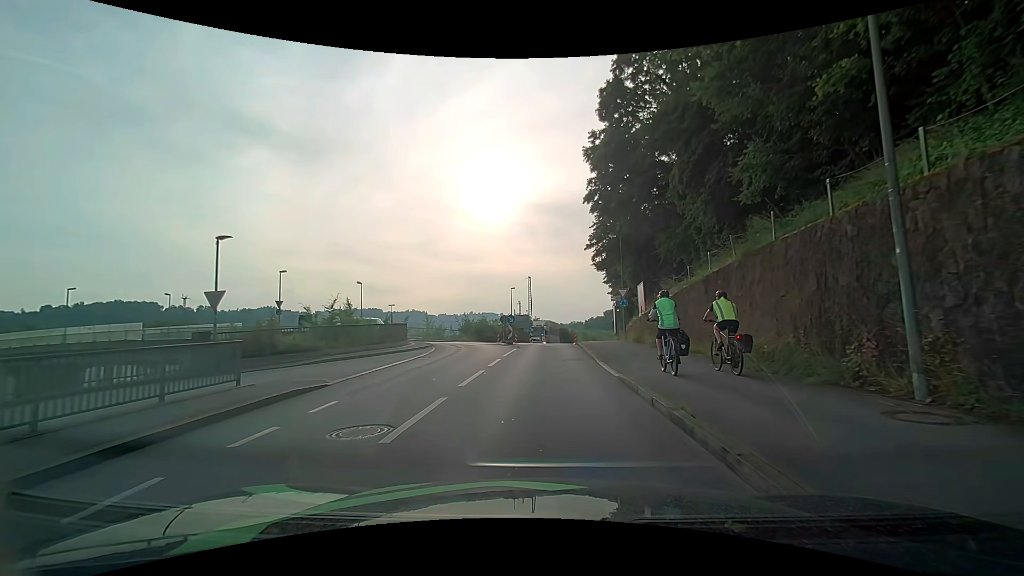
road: residential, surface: asphalt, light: Day
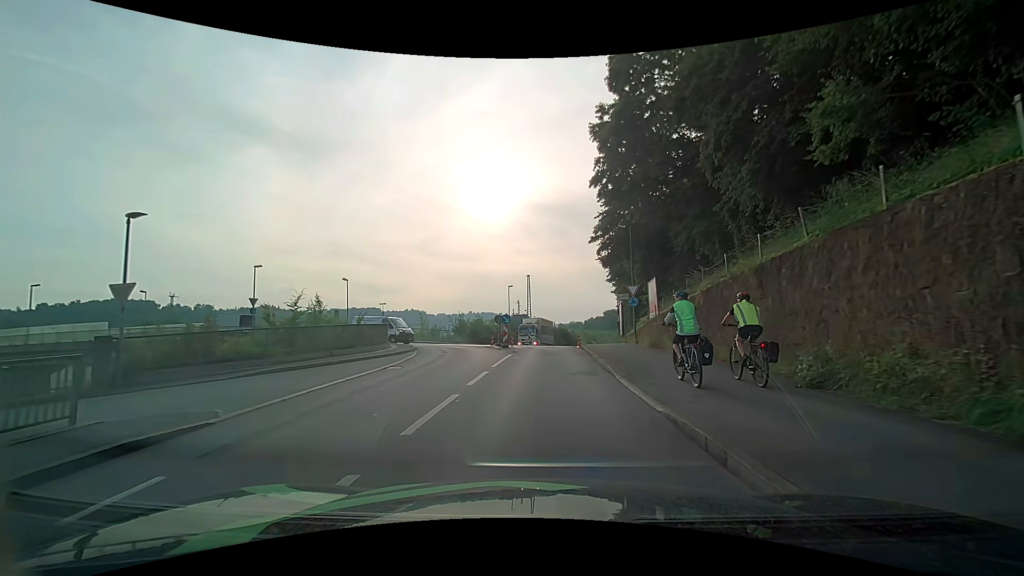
(+0.1, +4.0) m; +2°
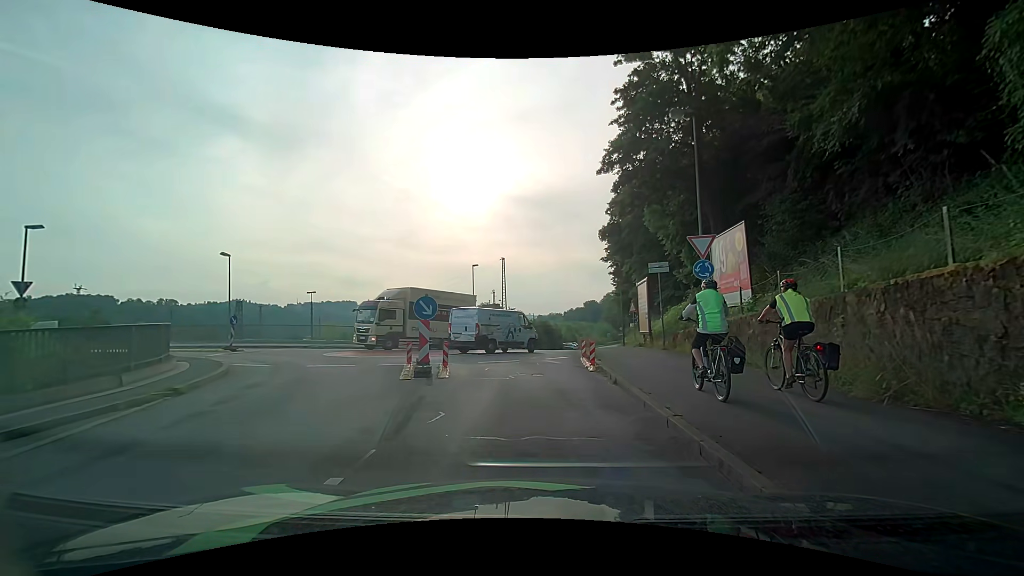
(0.0, +16.7) m; +2°
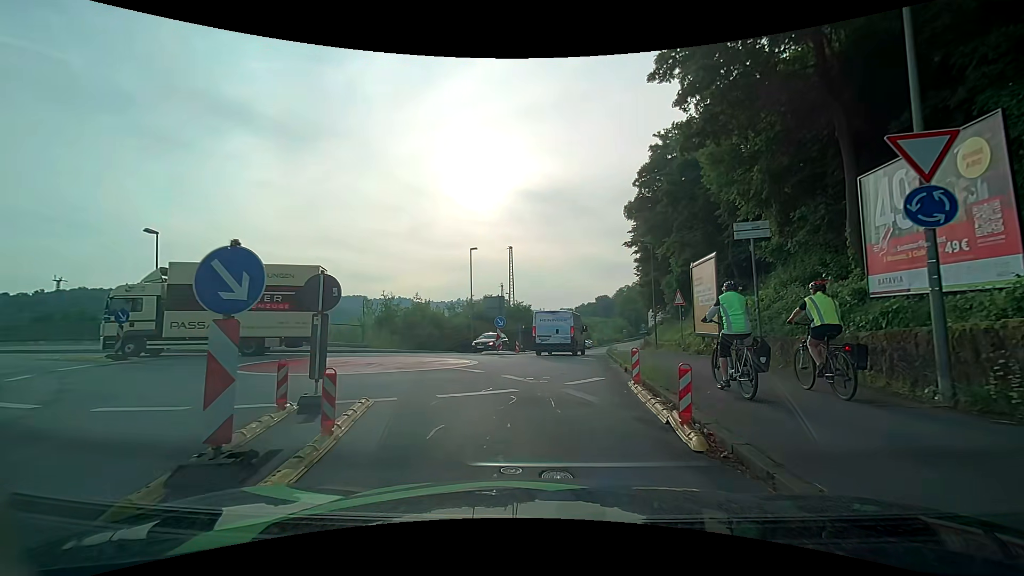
(-0.1, +8.2) m; -1°
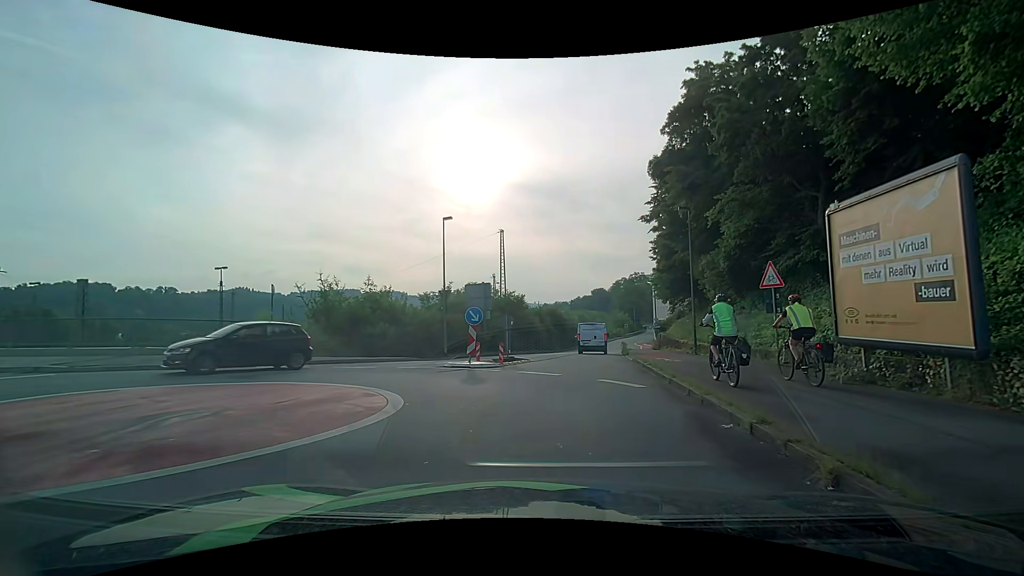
(0.0, +9.7) m; +2°
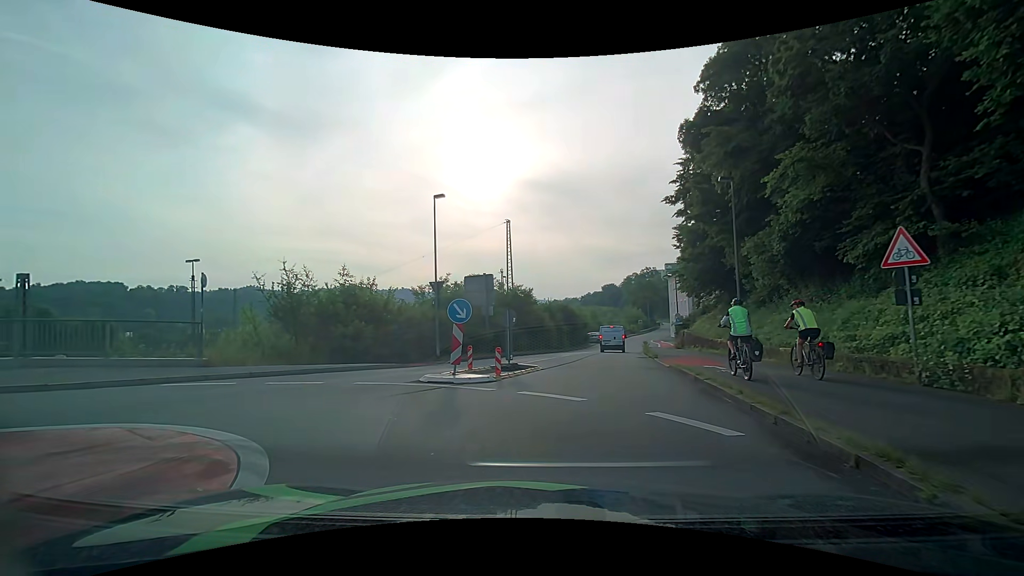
(0.0, +4.7) m; -2°
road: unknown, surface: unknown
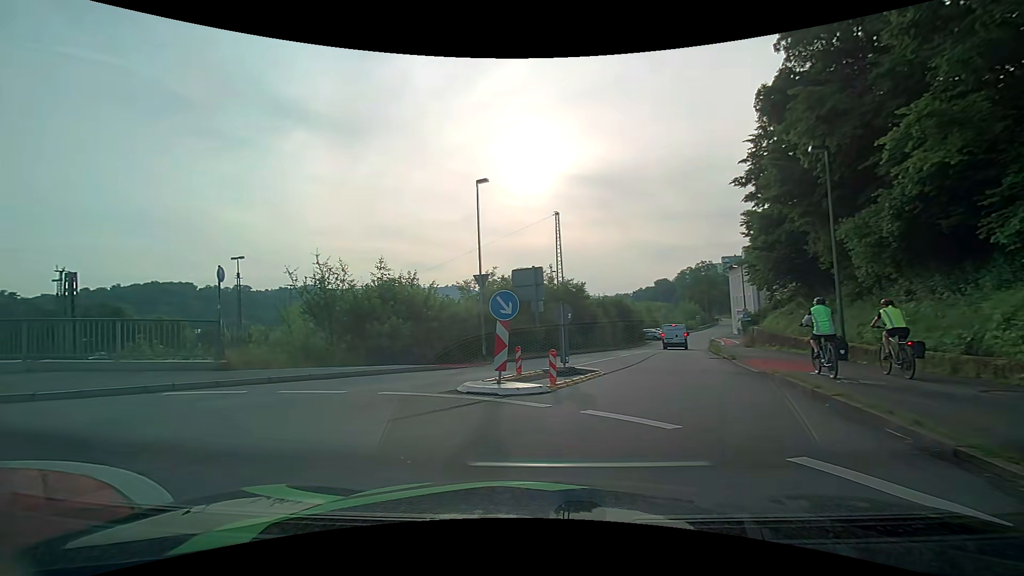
(0.0, +2.3) m; -5°
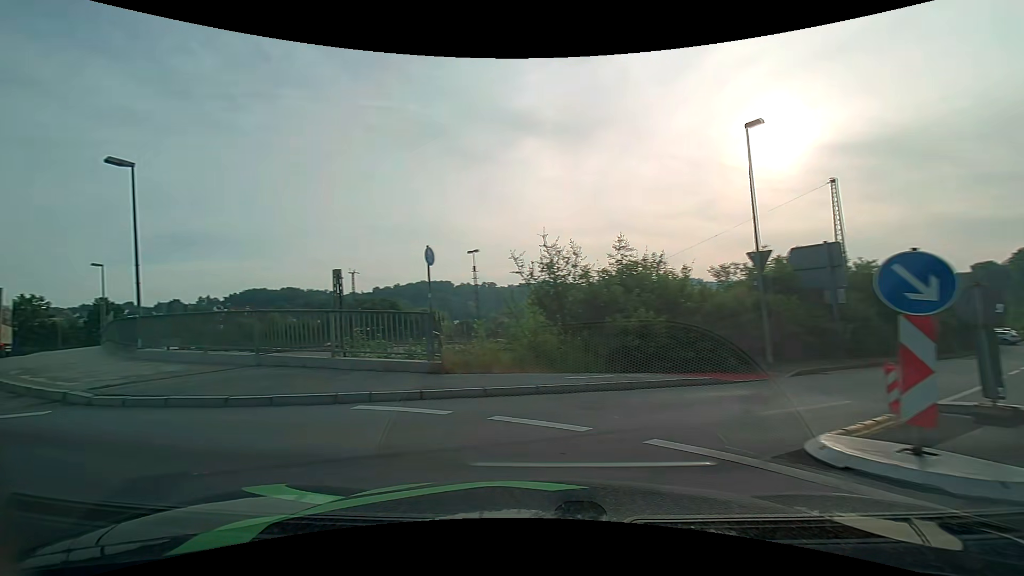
(-1.0, +4.4) m; -28°
(-6, +7) (-15, +12) (-22, +19) (-29, +26) (-35, +34) (-42, +41) (-49, +48) (-56, +56) (-61, +64) (-64, +73) m
